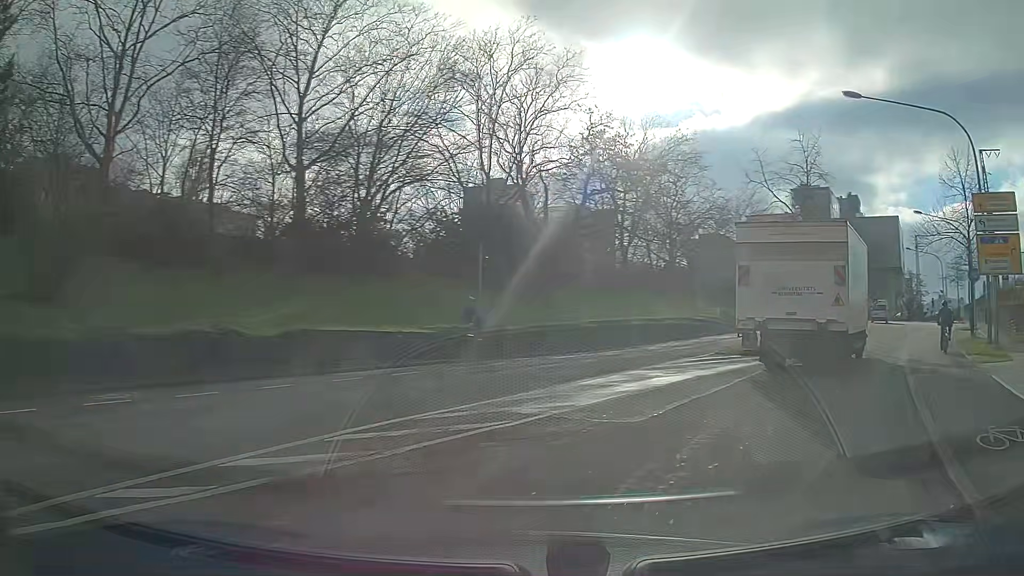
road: secondary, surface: asphalt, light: Day
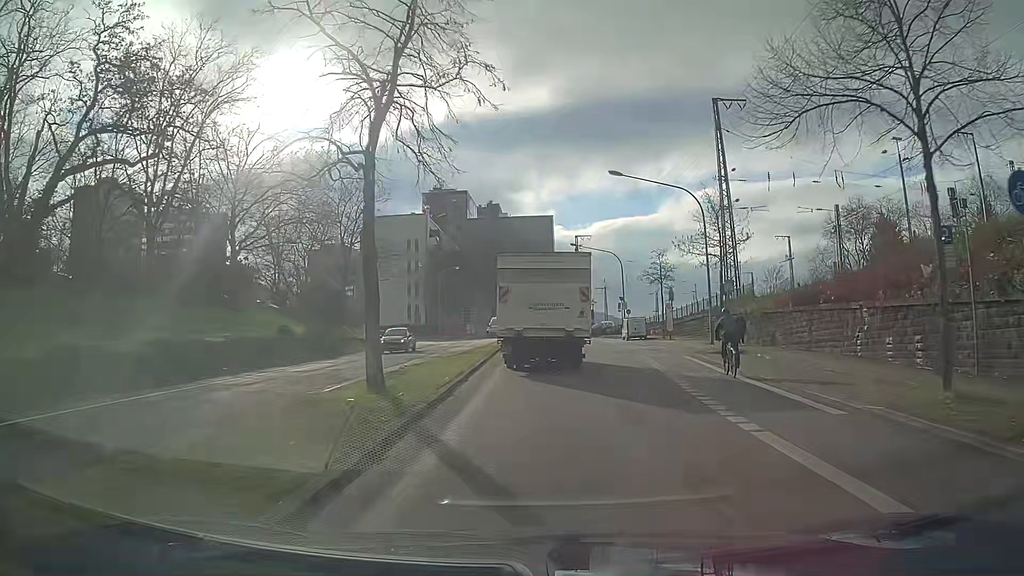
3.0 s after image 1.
(+9.0, +20.7) m; +31°
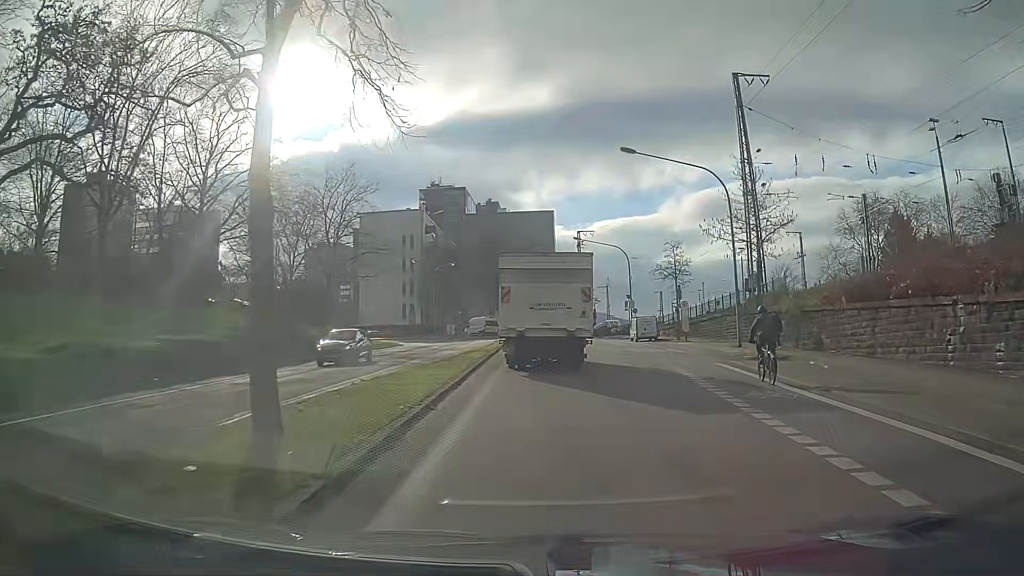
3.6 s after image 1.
(0.0, +5.4) m; 0°
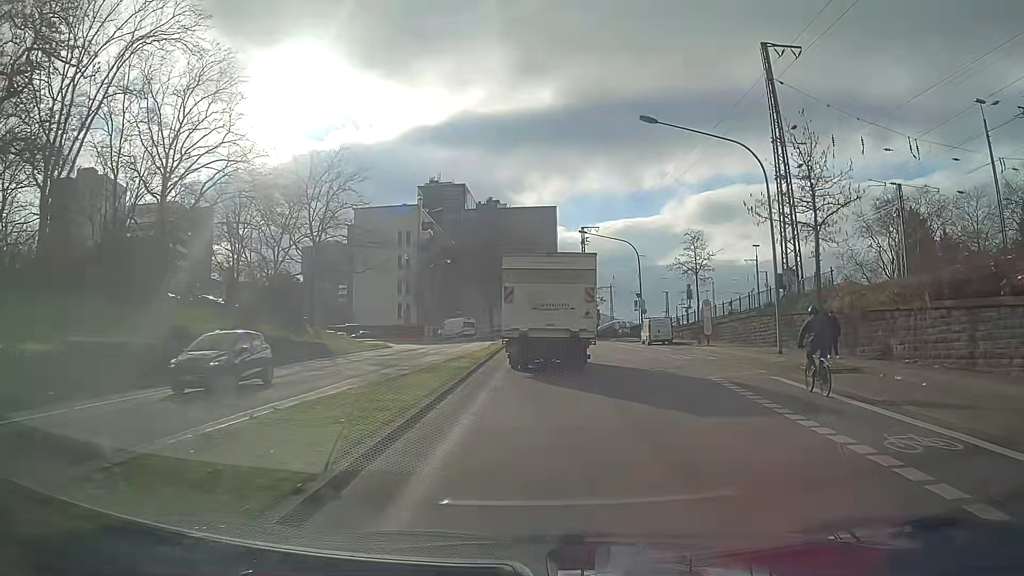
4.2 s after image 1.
(0.0, +5.6) m; 0°
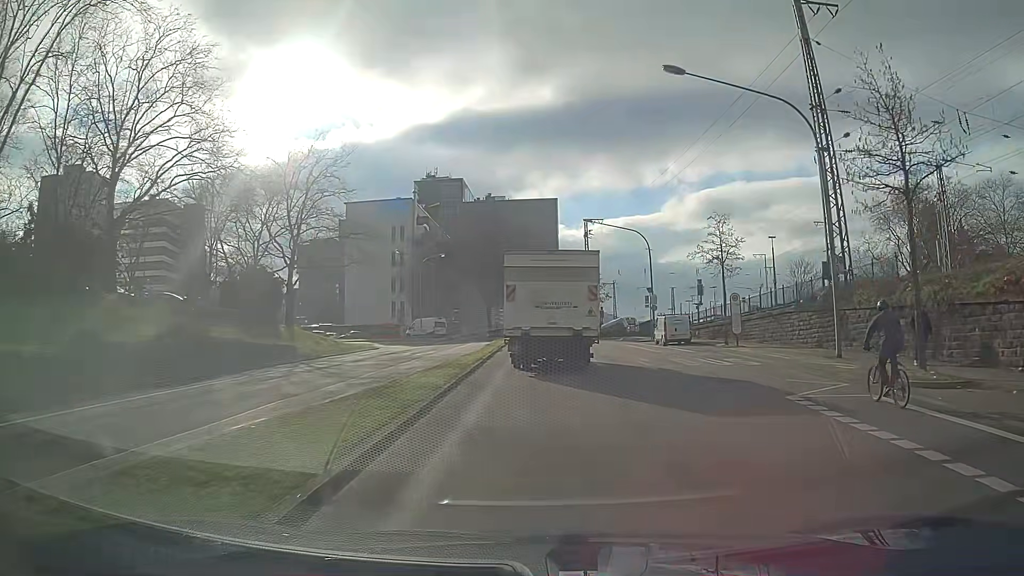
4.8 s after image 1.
(0.0, +5.8) m; 0°
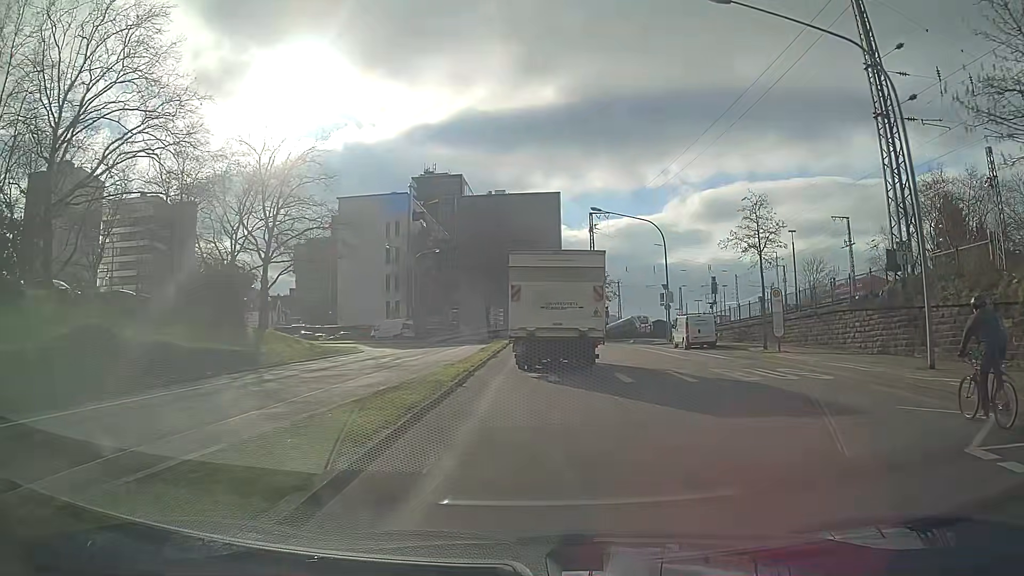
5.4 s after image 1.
(0.0, +5.8) m; -1°
